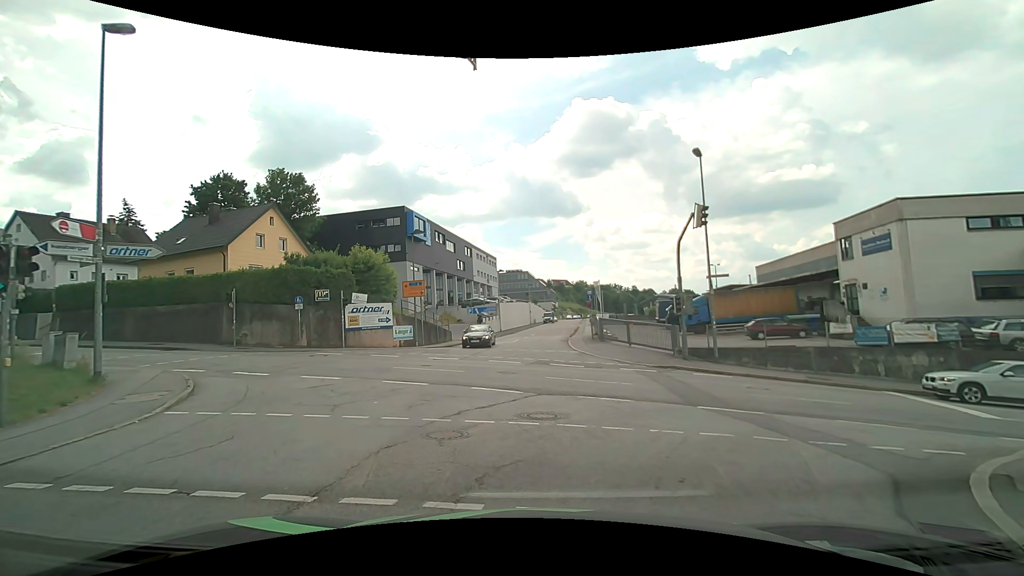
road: residential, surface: asphalt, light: Day
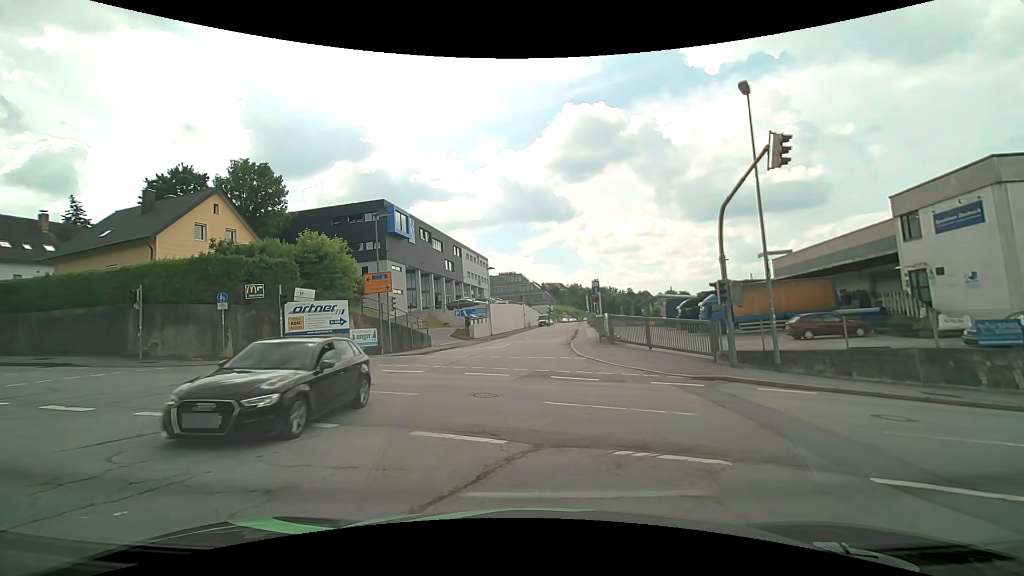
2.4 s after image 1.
(+0.5, +6.9) m; +4°
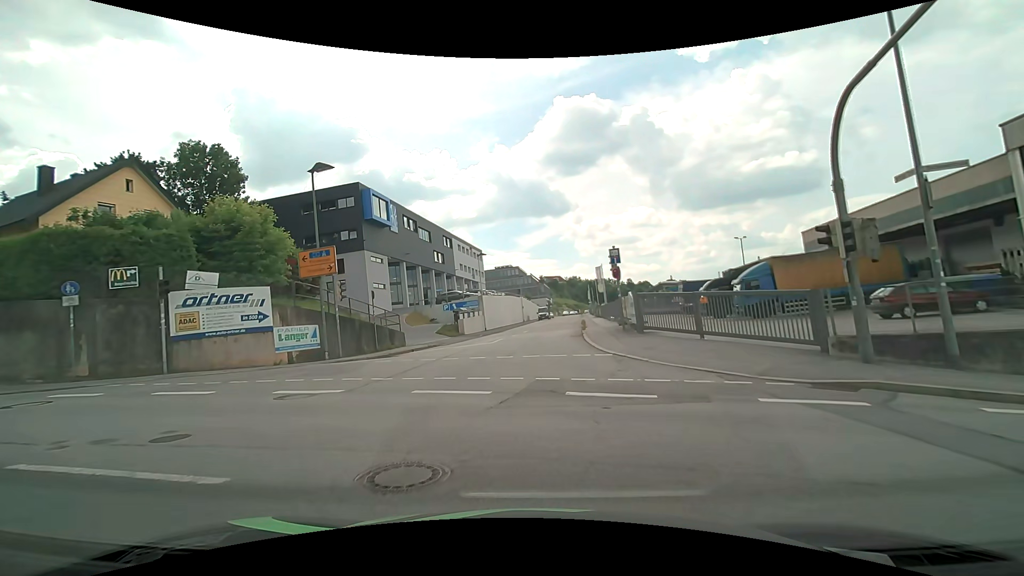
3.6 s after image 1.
(+0.2, +7.4) m; +2°
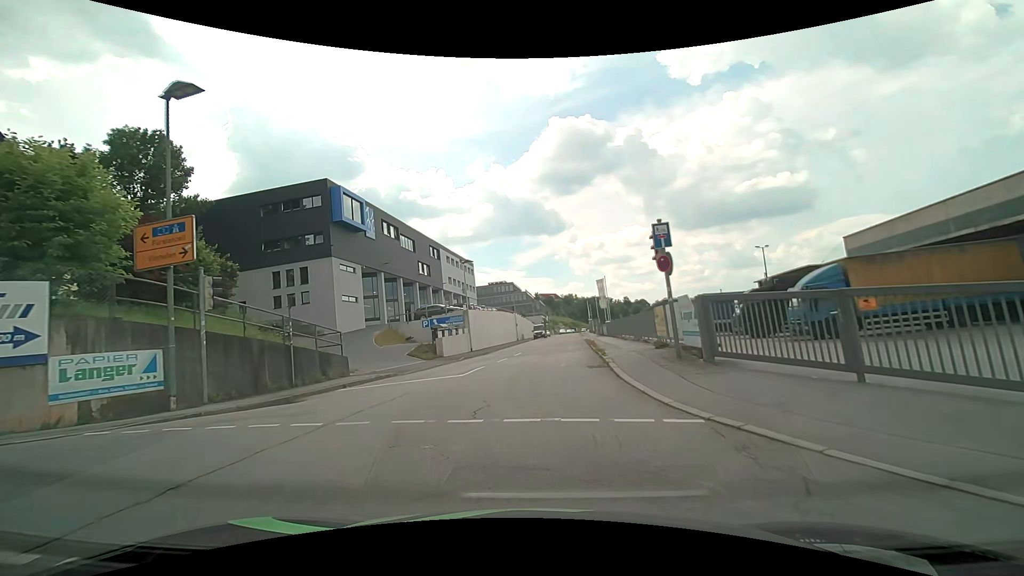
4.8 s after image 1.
(-0.1, +8.0) m; -1°
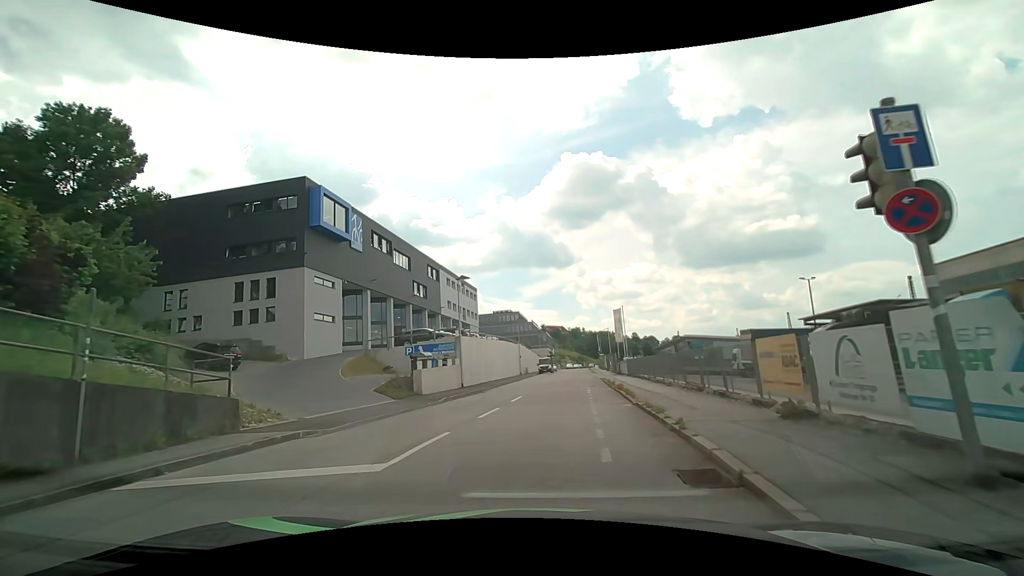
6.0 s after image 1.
(+0.1, +7.9) m; -1°
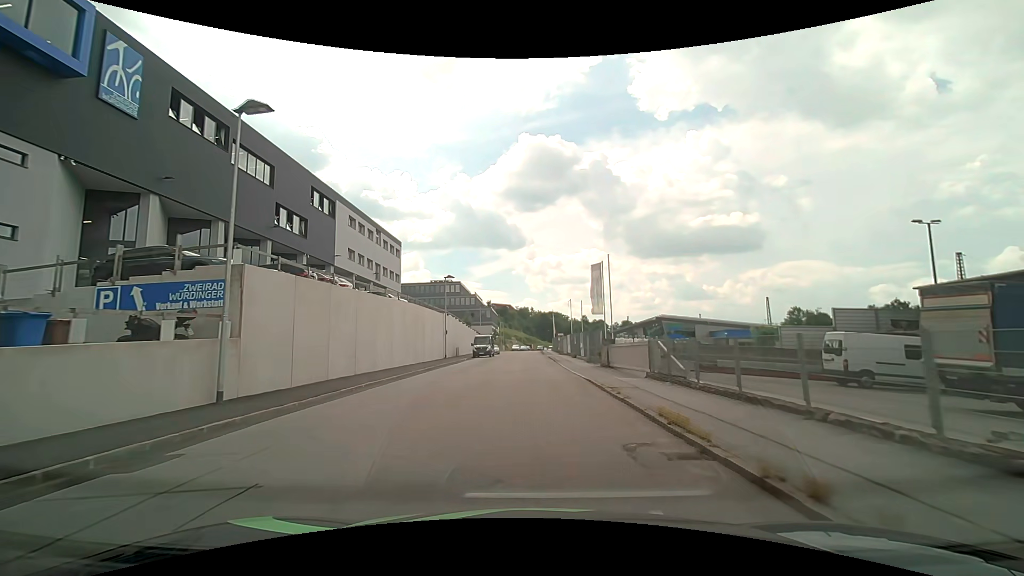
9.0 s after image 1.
(+1.7, +23.5) m; +7°
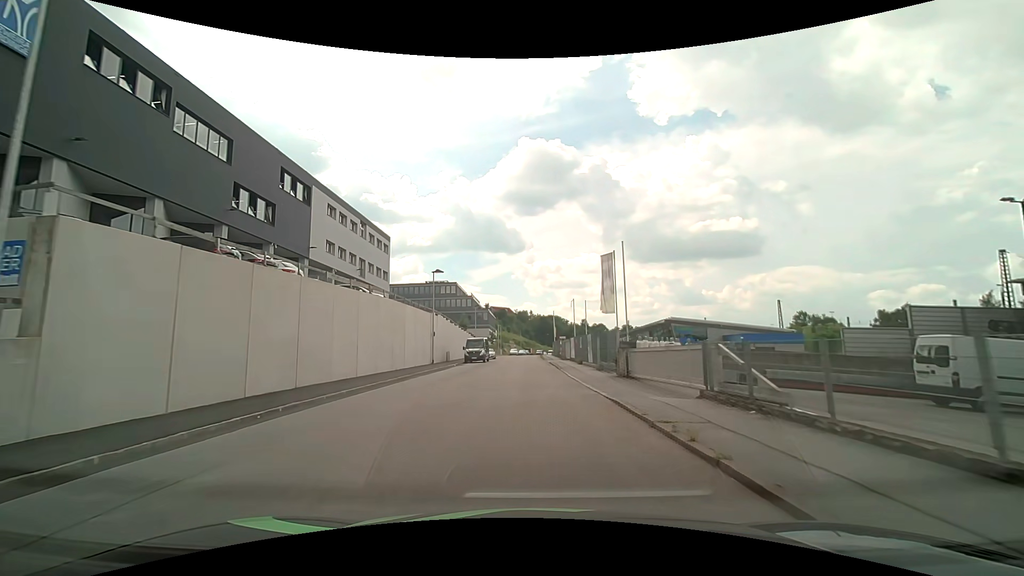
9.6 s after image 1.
(0.0, +5.9) m; 0°
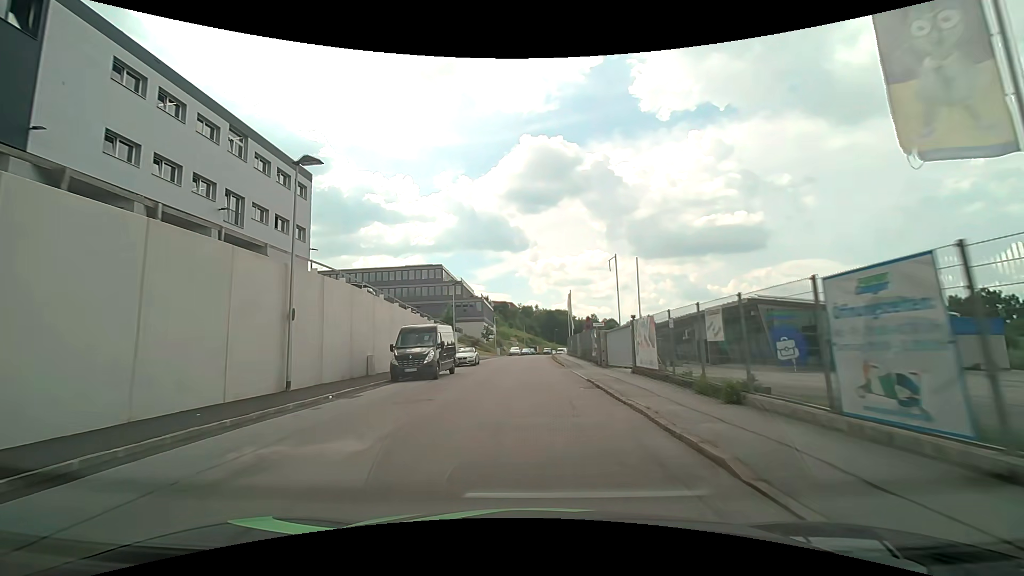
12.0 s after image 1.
(-0.3, +27.1) m; -1°
(0, +10) (0, +20) (0, +30) (0, +40) (0, +50) (0, +60) (+1, +70) (+2, +80) (+3, +90) (+4, +100) m
